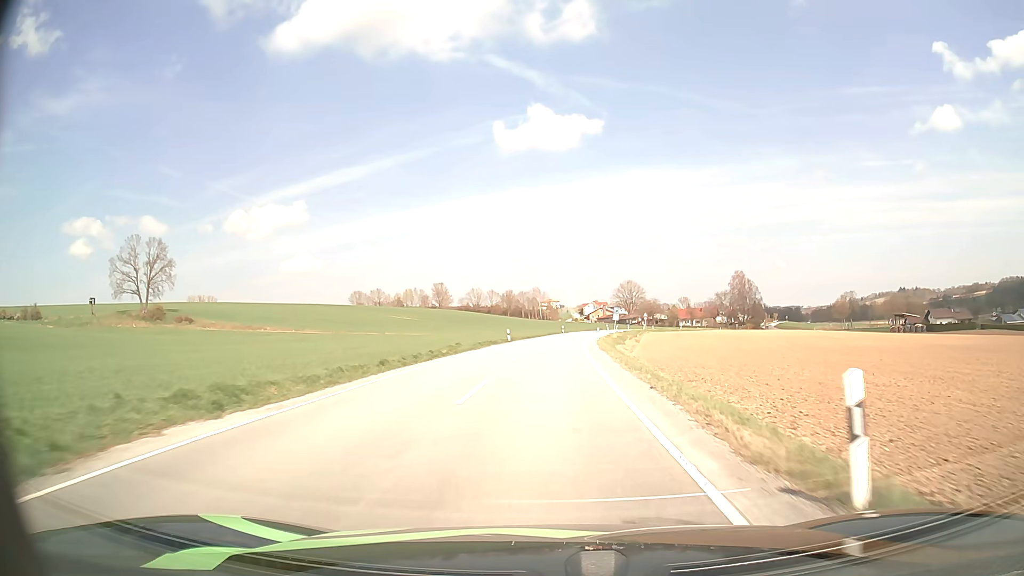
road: secondary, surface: asphalt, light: Day
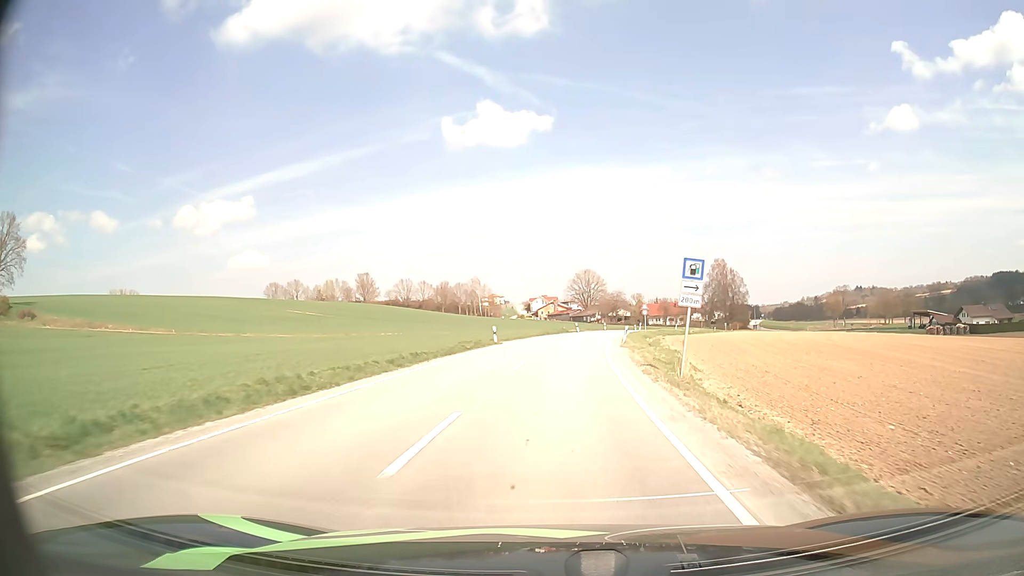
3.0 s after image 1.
(+1.8, +53.1) m; +5°
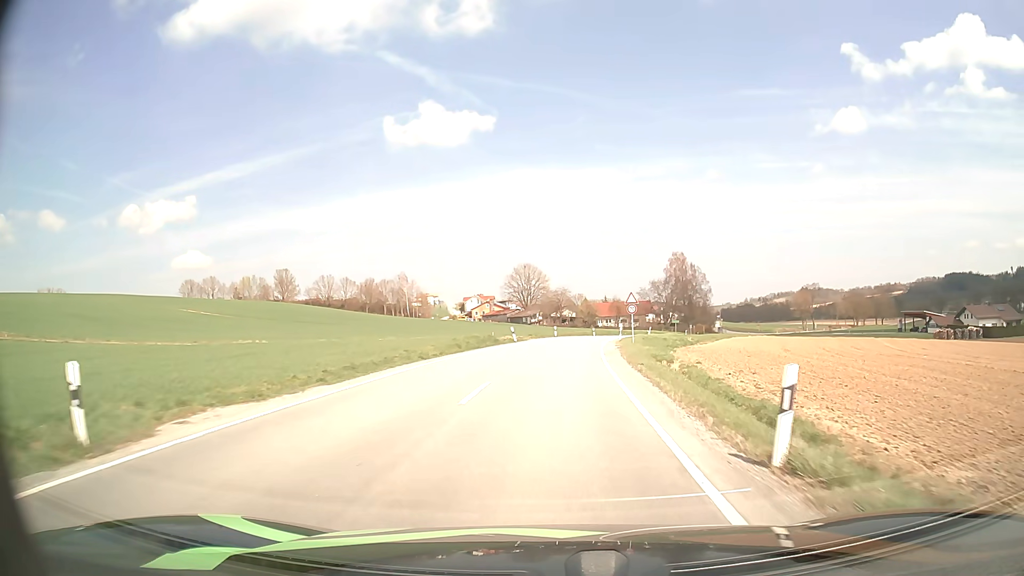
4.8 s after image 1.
(+1.4, +30.9) m; +5°
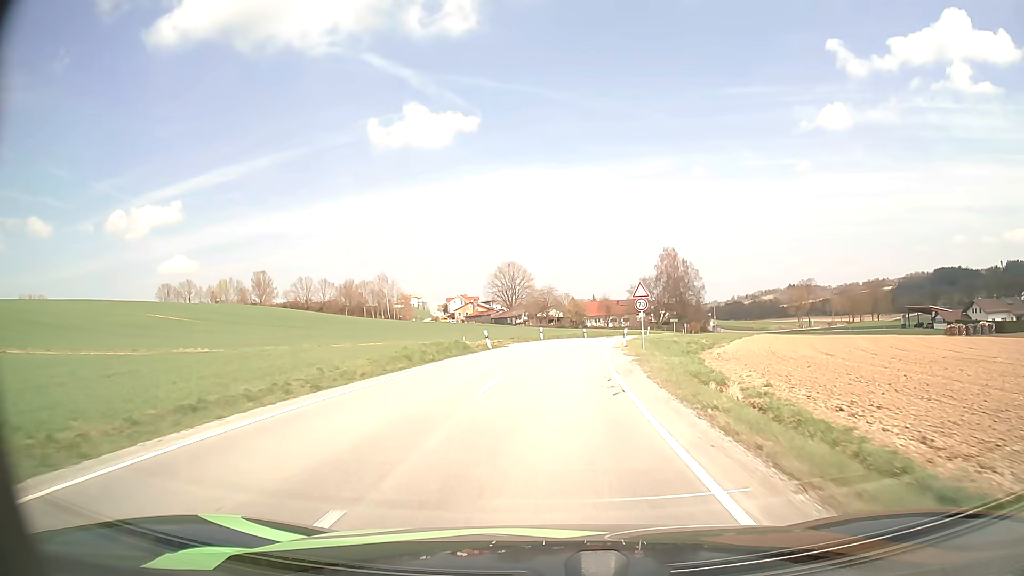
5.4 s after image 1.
(+0.1, +10.0) m; +1°
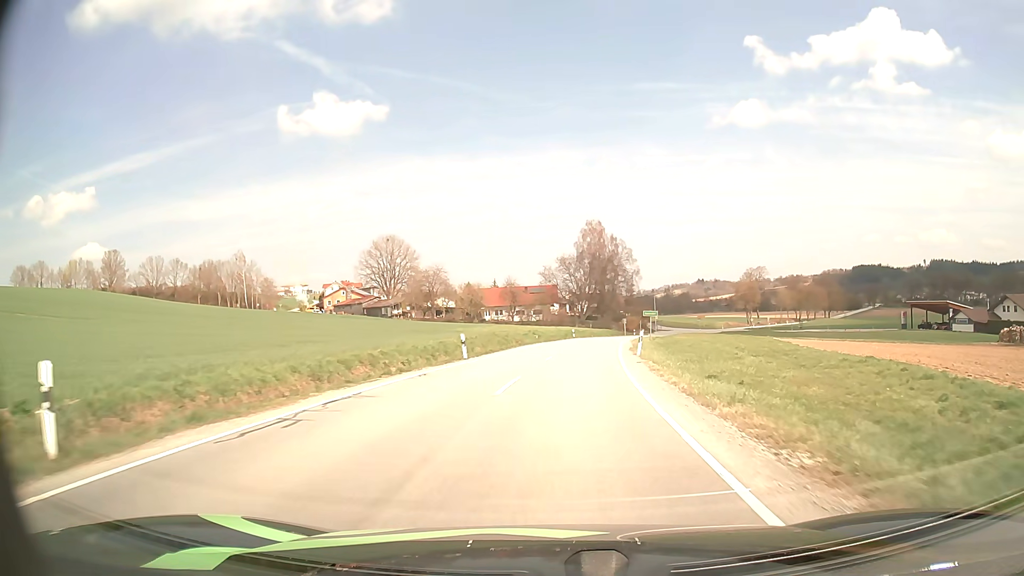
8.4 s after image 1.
(+3.3, +48.5) m; +8°
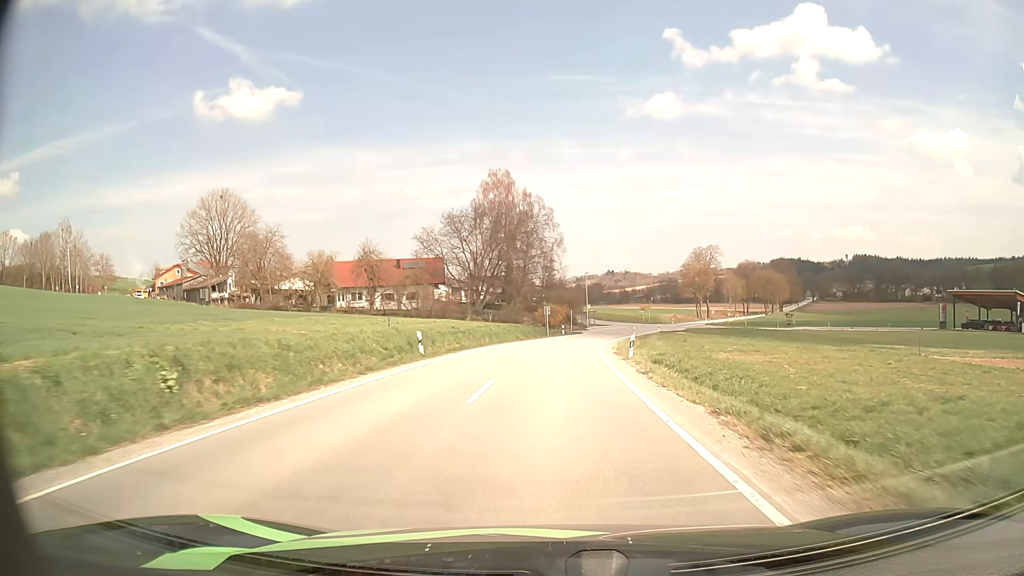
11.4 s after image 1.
(+3.7, +48.7) m; +8°
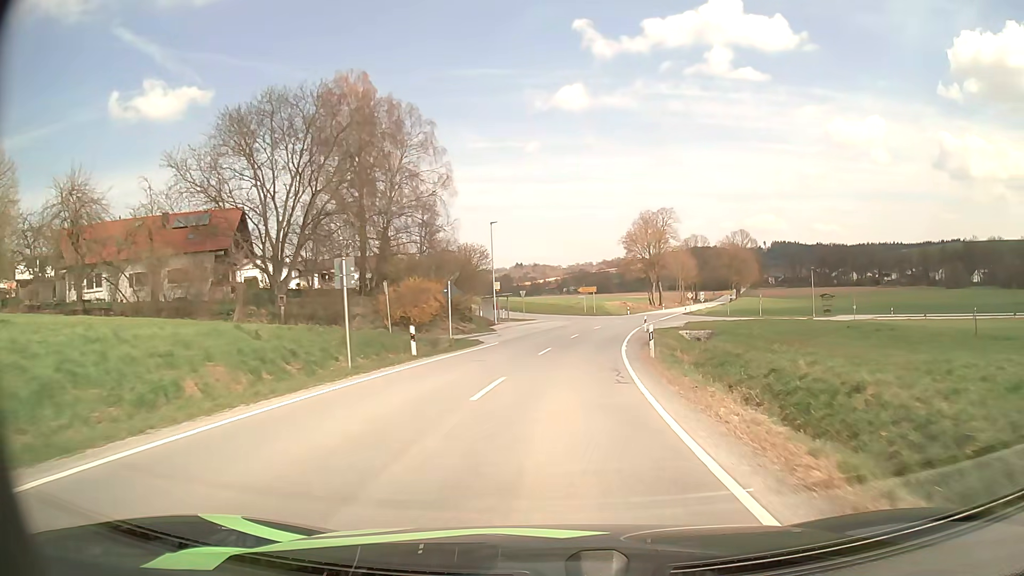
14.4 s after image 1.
(+2.7, +48.1) m; +8°
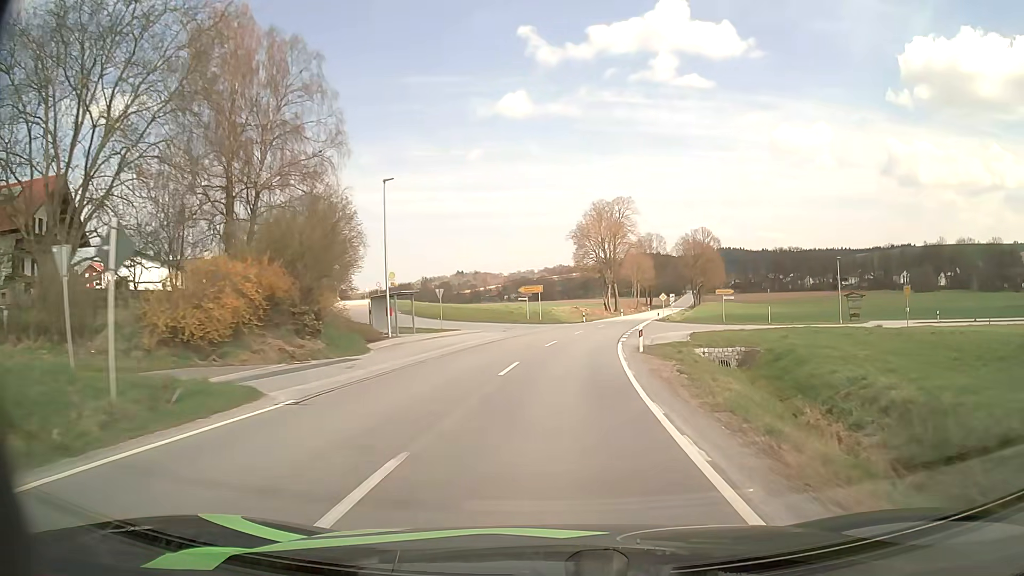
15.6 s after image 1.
(+0.9, +19.9) m; +5°
(0, +10) (+1, +20) (+2, +30) (+3, +40) (+5, +50) (+7, +60) (+9, +69) (+11, +79) (+13, +89) (+16, +98) m
